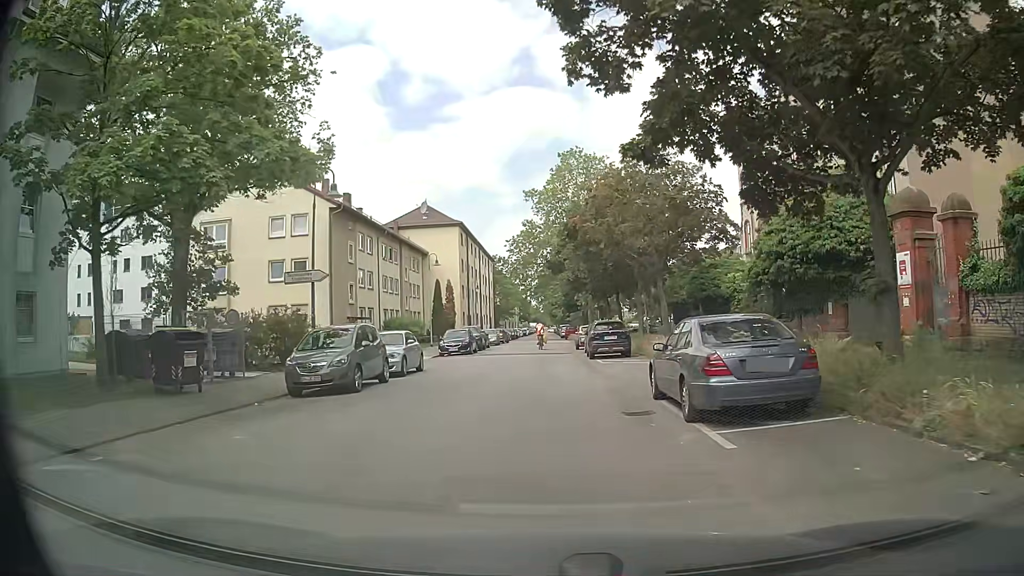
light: Day
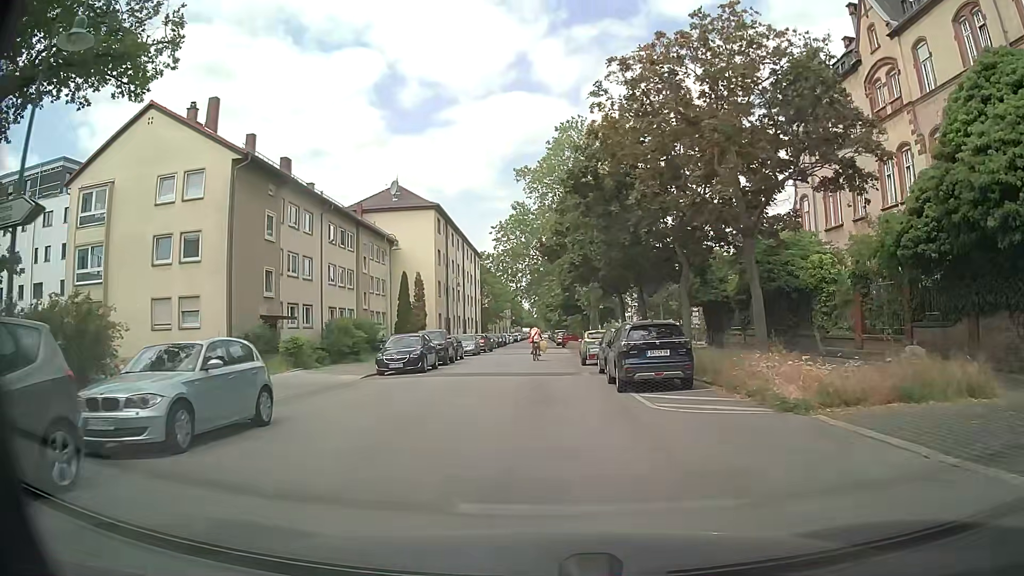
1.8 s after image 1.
(0.0, +12.9) m; 0°
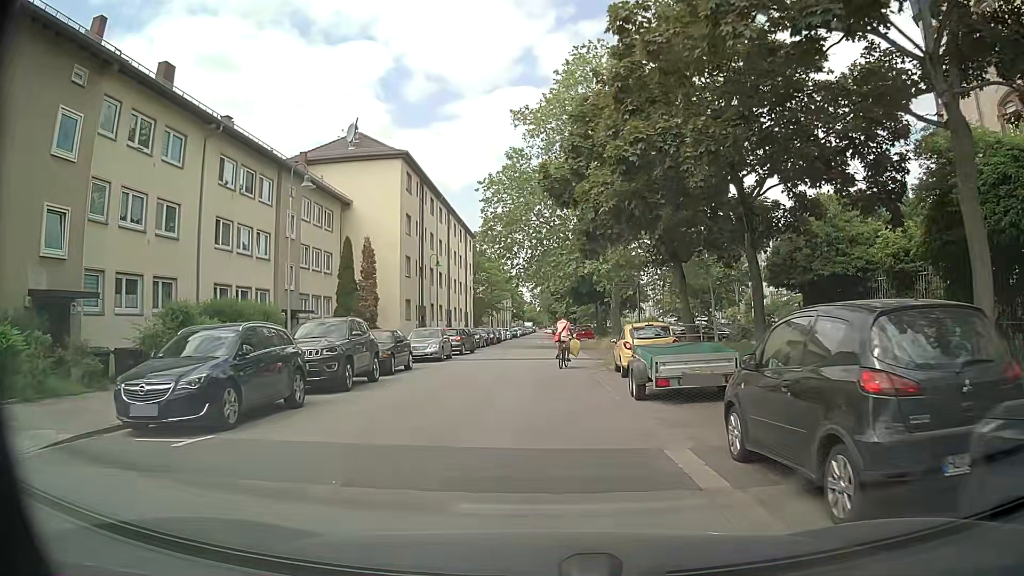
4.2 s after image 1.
(+0.1, +16.1) m; 0°
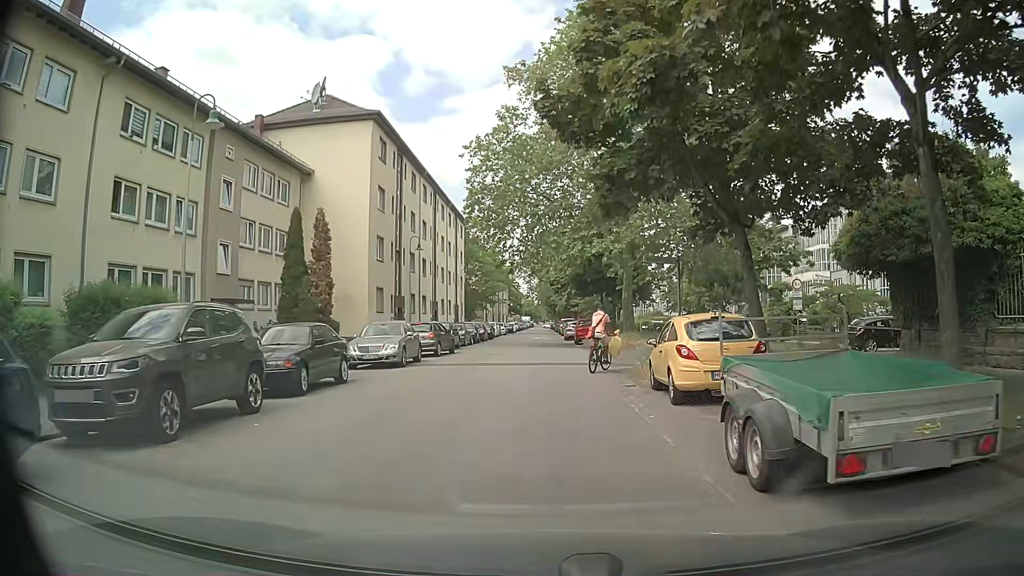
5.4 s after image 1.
(0.0, +7.5) m; 0°
